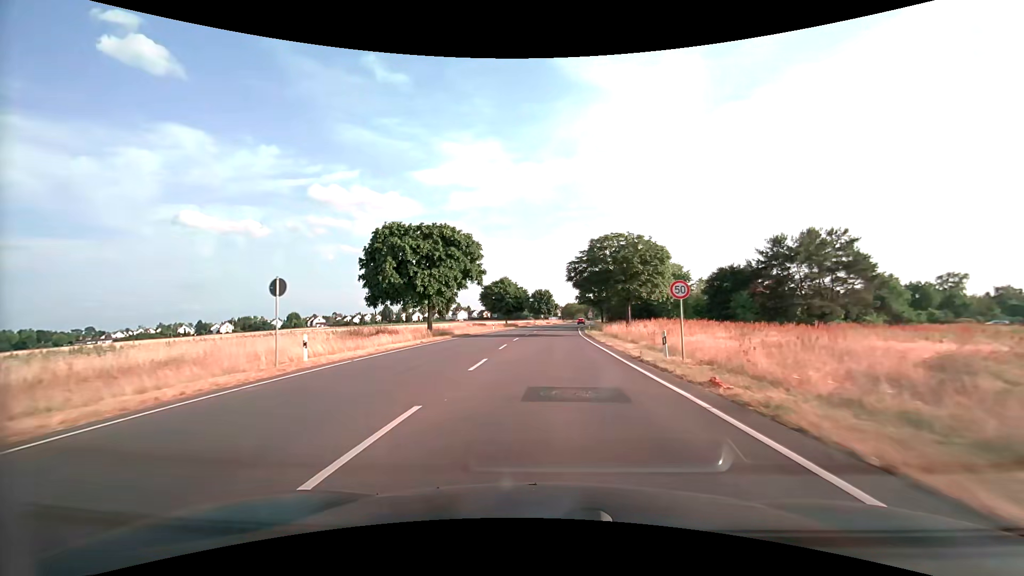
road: secondary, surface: asphalt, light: Day
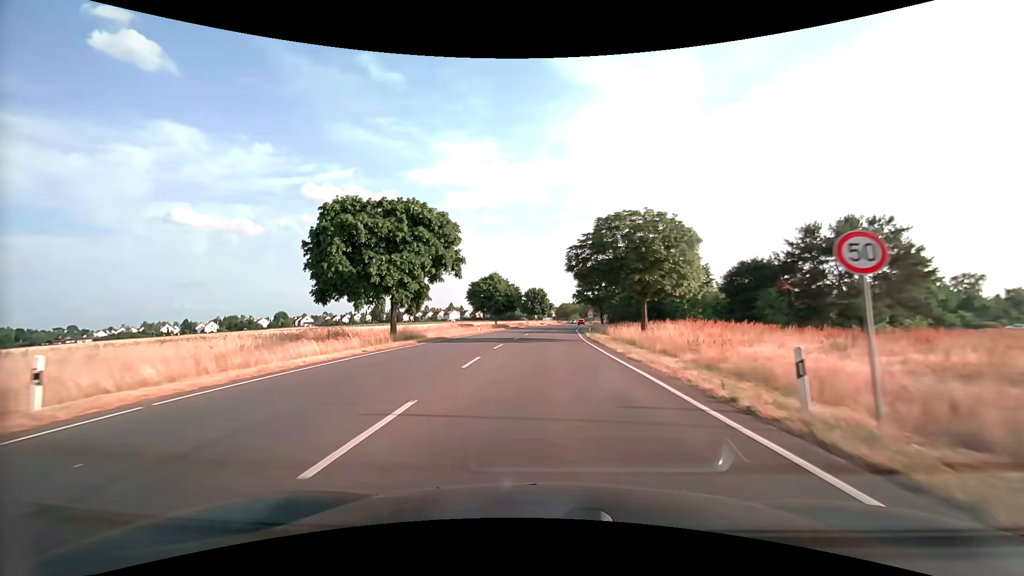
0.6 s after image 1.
(+0.1, +9.2) m; +1°
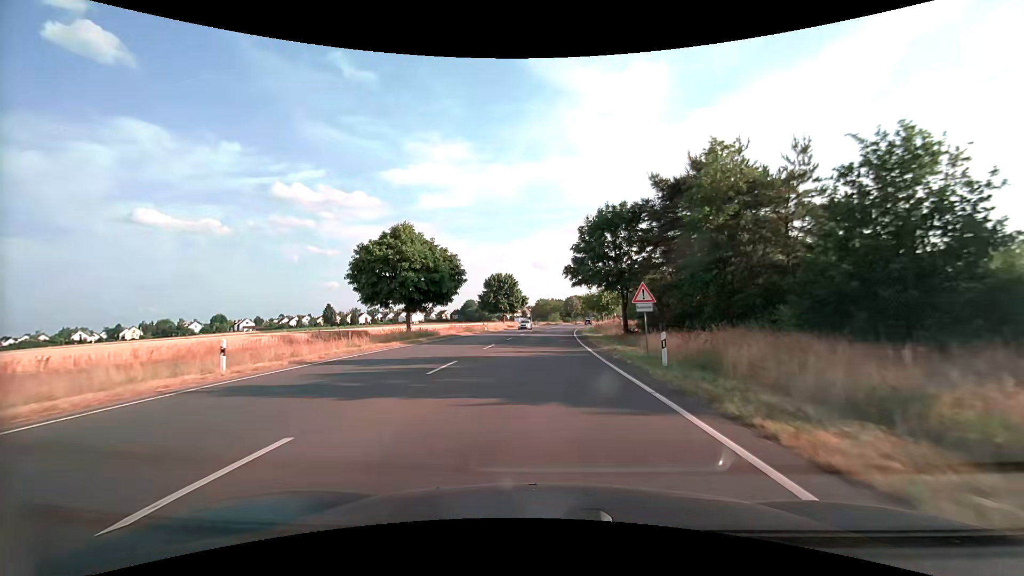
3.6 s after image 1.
(+1.3, +43.7) m; +3°
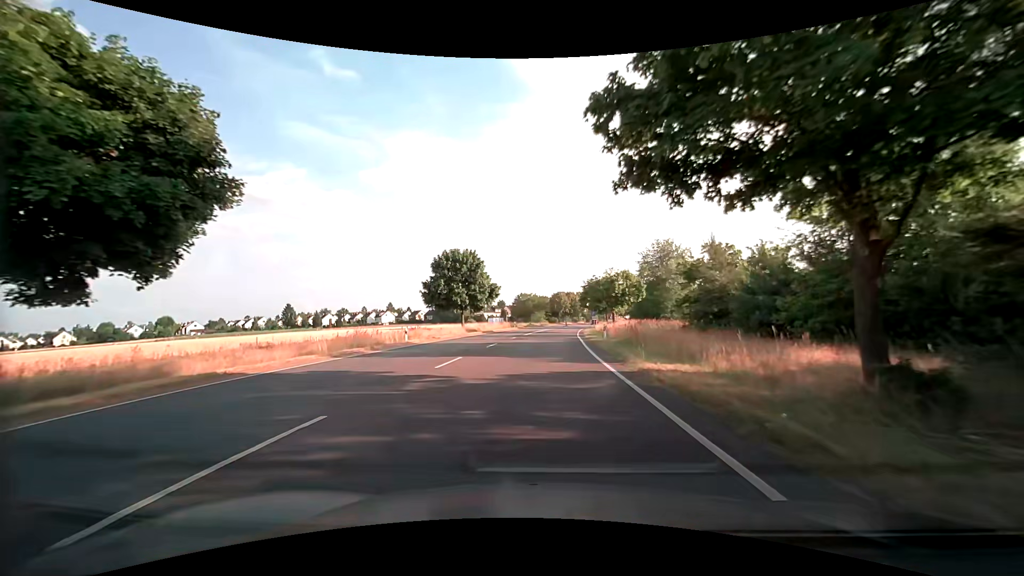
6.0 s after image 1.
(+0.4, +31.6) m; +2°
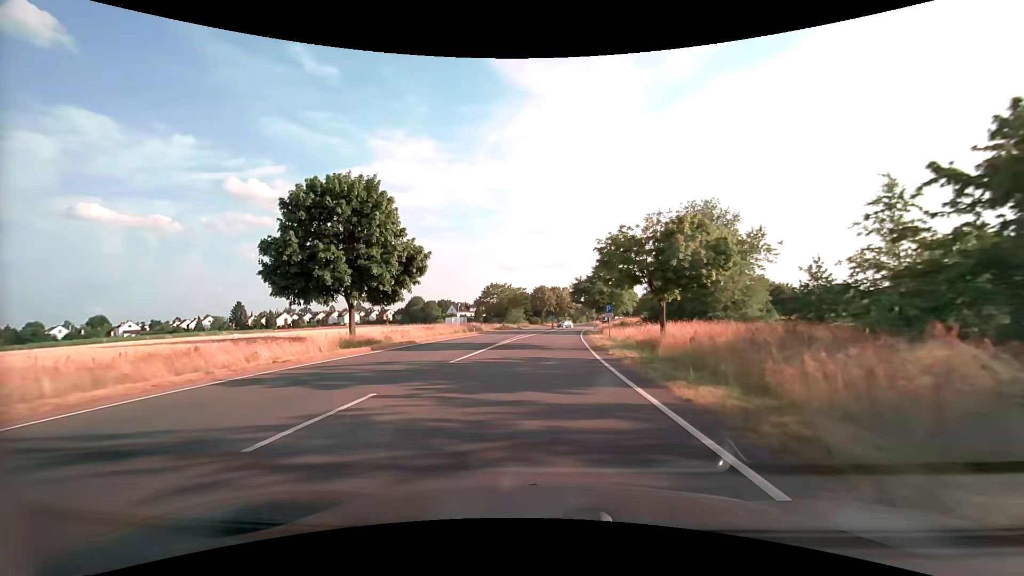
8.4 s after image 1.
(+0.6, +30.8) m; +2°
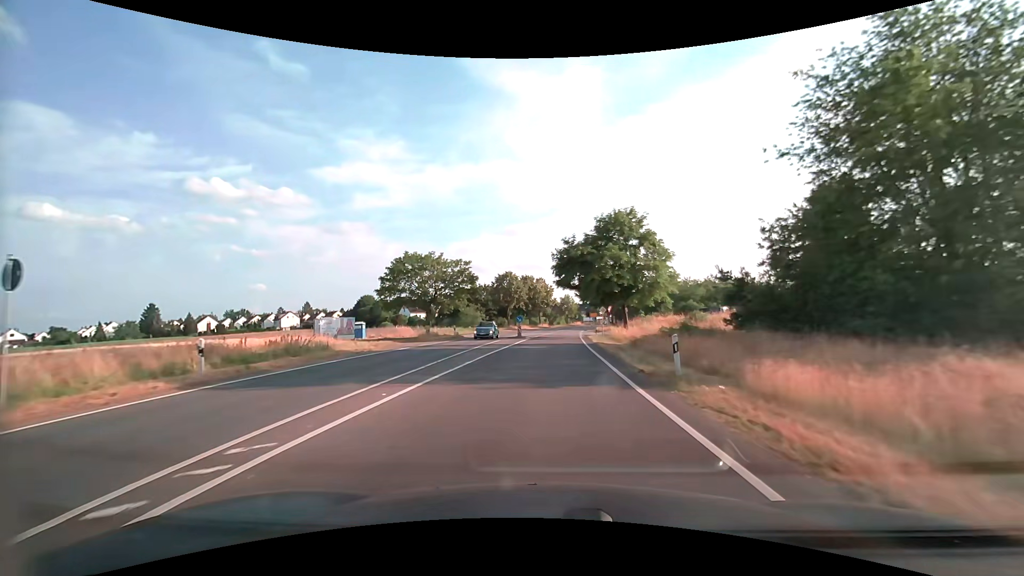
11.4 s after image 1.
(+1.2, +39.2) m; +4°
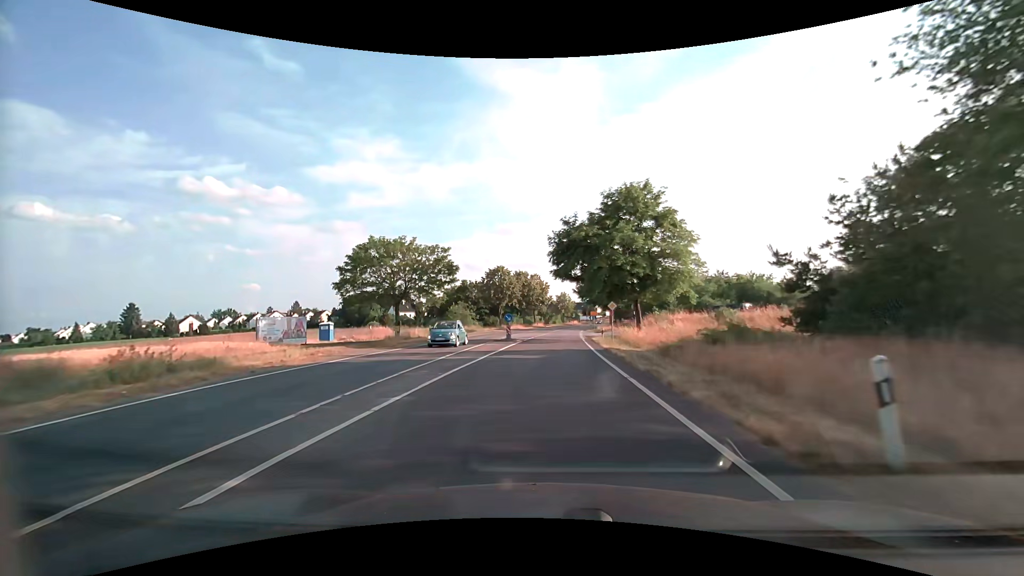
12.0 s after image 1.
(0.0, +7.9) m; 0°
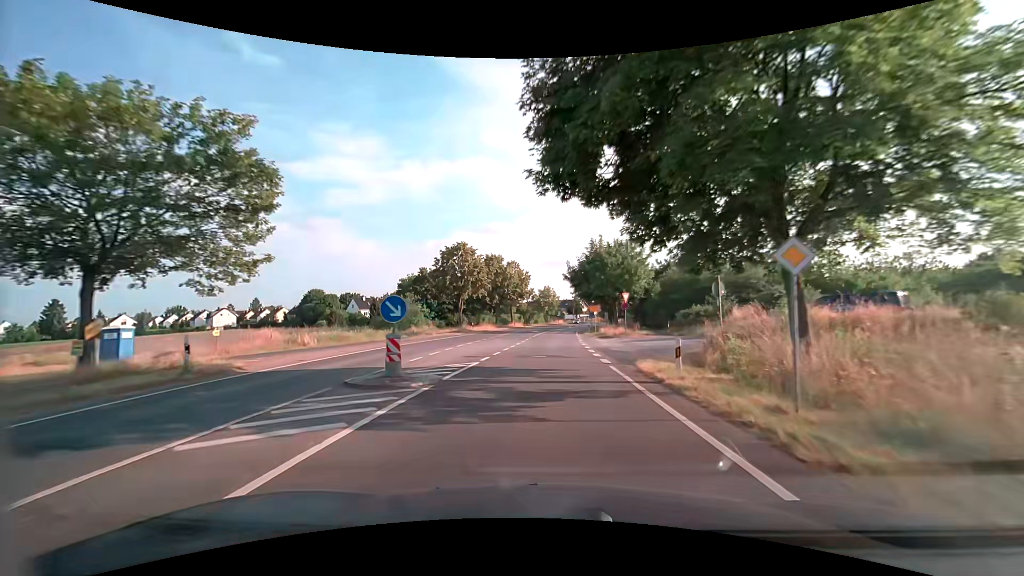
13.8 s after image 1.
(+0.4, +23.8) m; +2°
(0, +10) (0, +20) (+1, +30) (+1, +40) (+2, +50) (+3, +60) (+4, +70) (+5, +80) (+7, +90) (+8, +100) m
